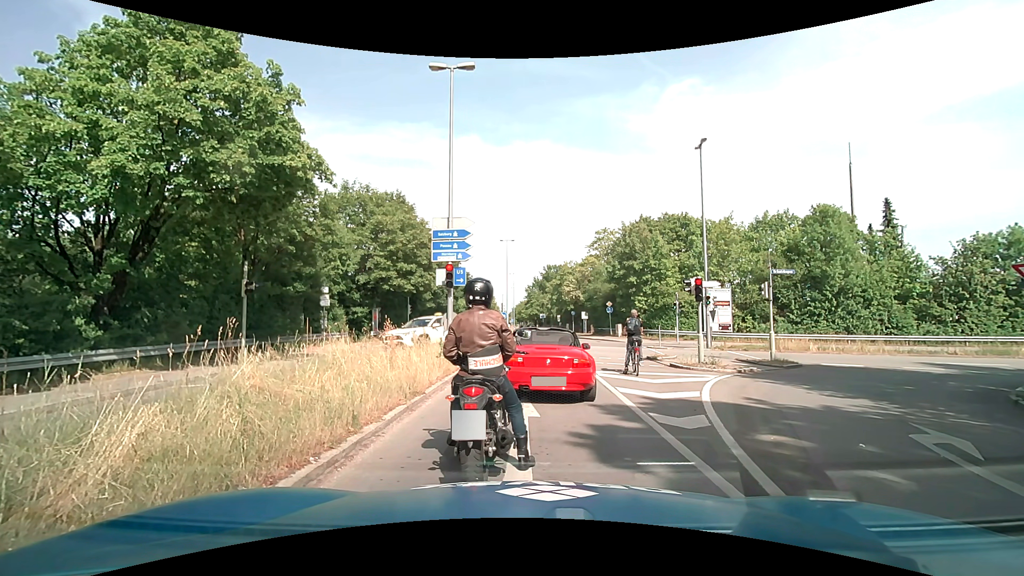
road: tertiary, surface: asphalt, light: Day
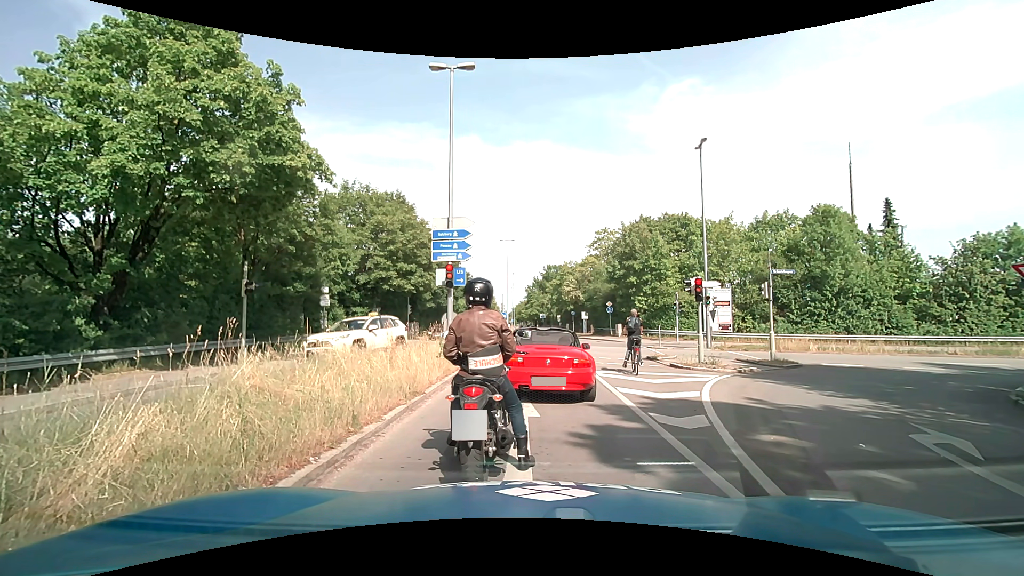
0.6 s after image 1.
(0.0, 0.0) m; 0°
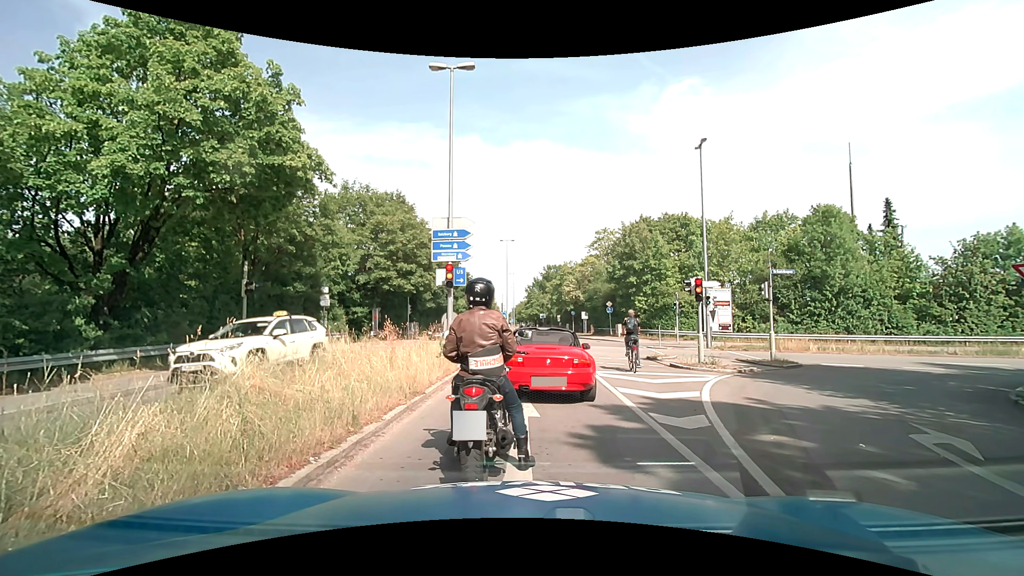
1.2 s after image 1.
(0.0, 0.0) m; 0°
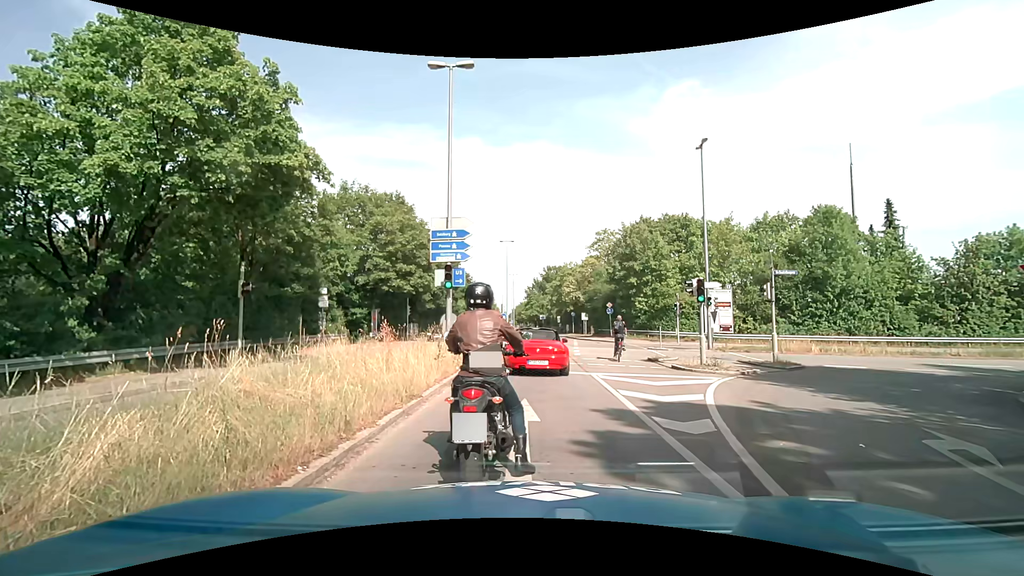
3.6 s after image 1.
(0.0, +0.2) m; 0°
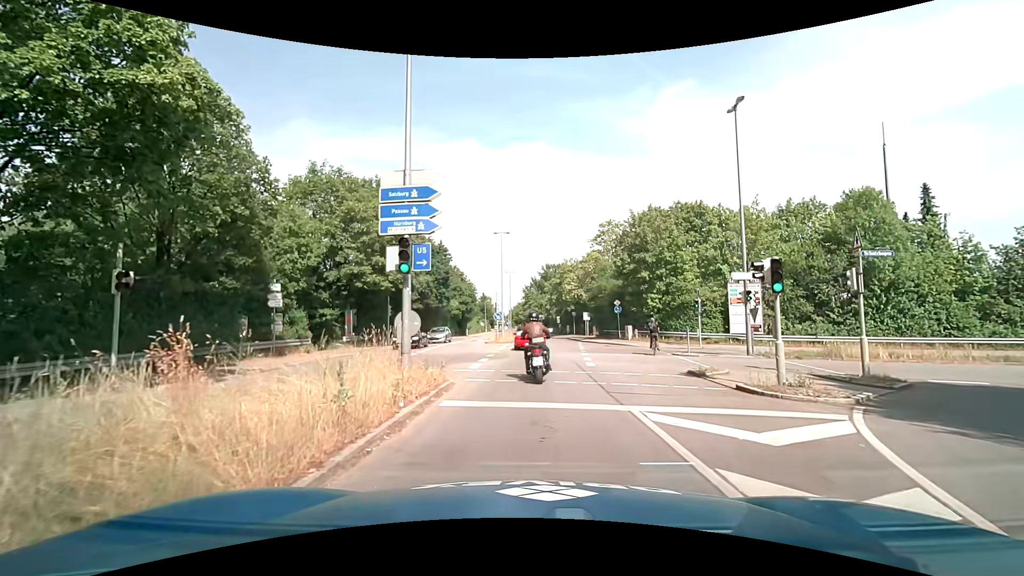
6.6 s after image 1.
(+0.1, +5.8) m; +2°
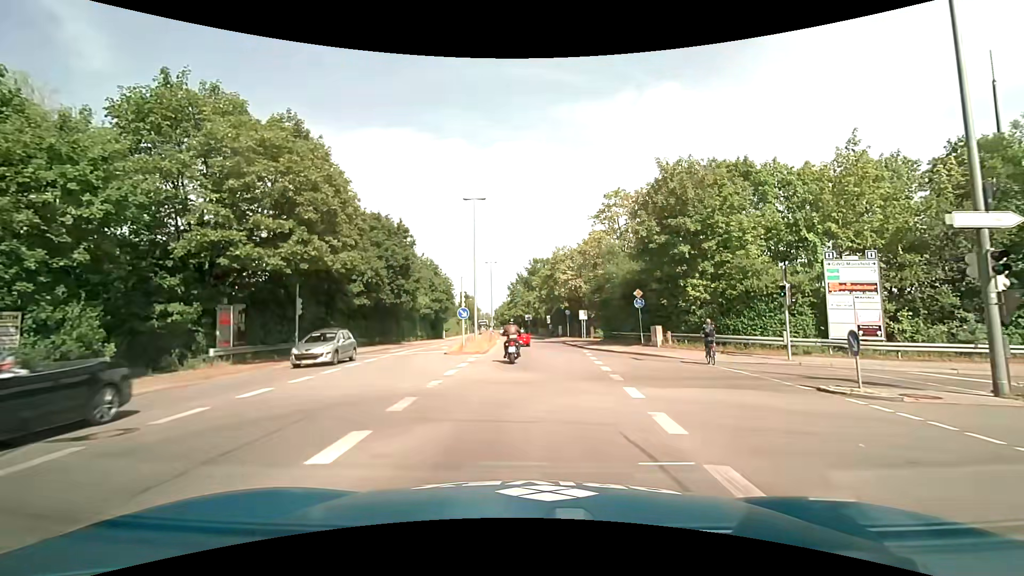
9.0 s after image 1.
(+0.1, +13.9) m; +2°
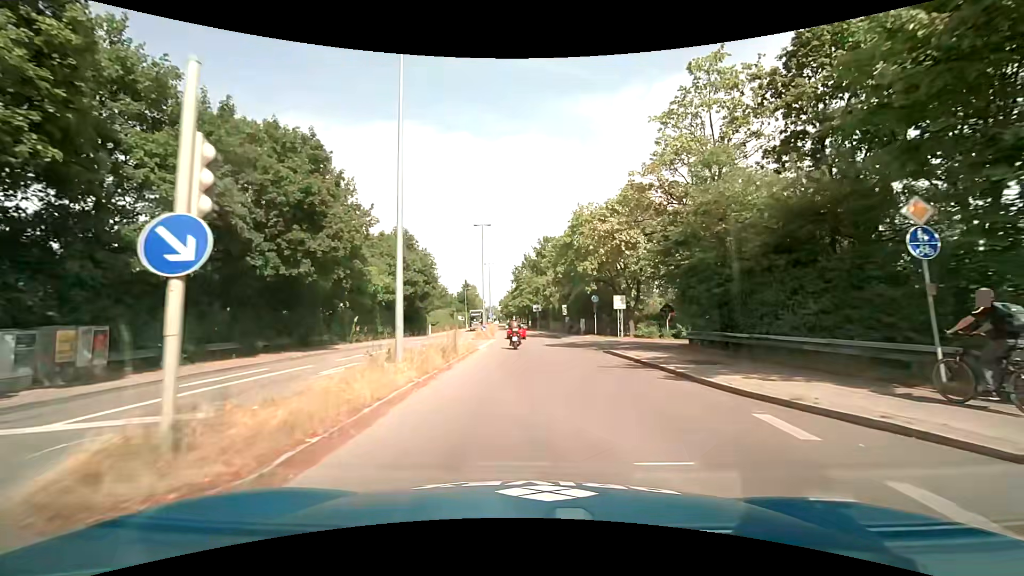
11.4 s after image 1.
(-0.2, +21.9) m; -1°
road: secondary
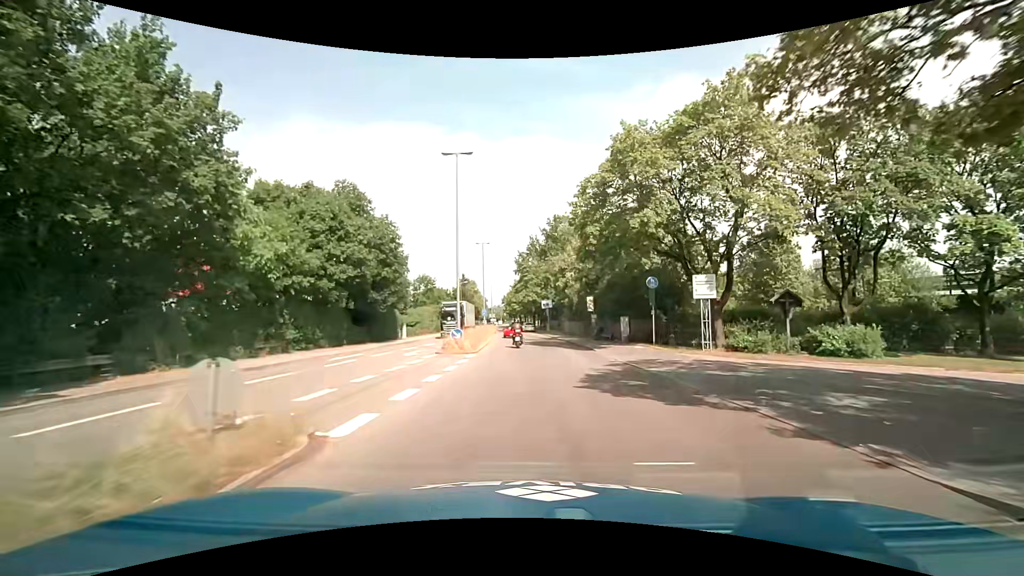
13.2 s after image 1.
(-0.2, +19.7) m; -1°
(0, +10) (0, +20) (0, +30) (-1, +40) (-1, +50) (-2, +60) (-2, +70) (-3, +80) (-4, +90) (-5, +100) m
